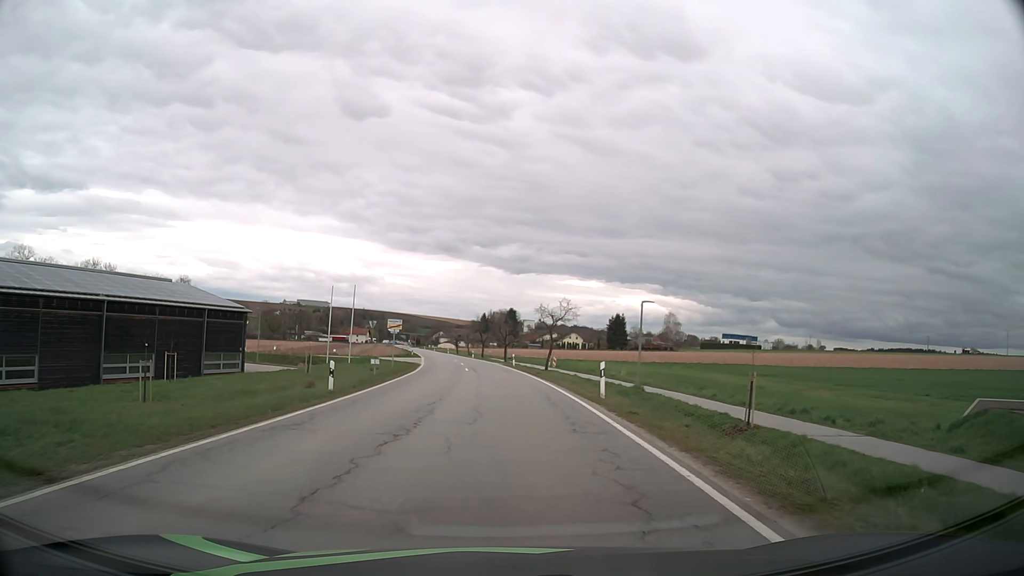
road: secondary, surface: asphalt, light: Day
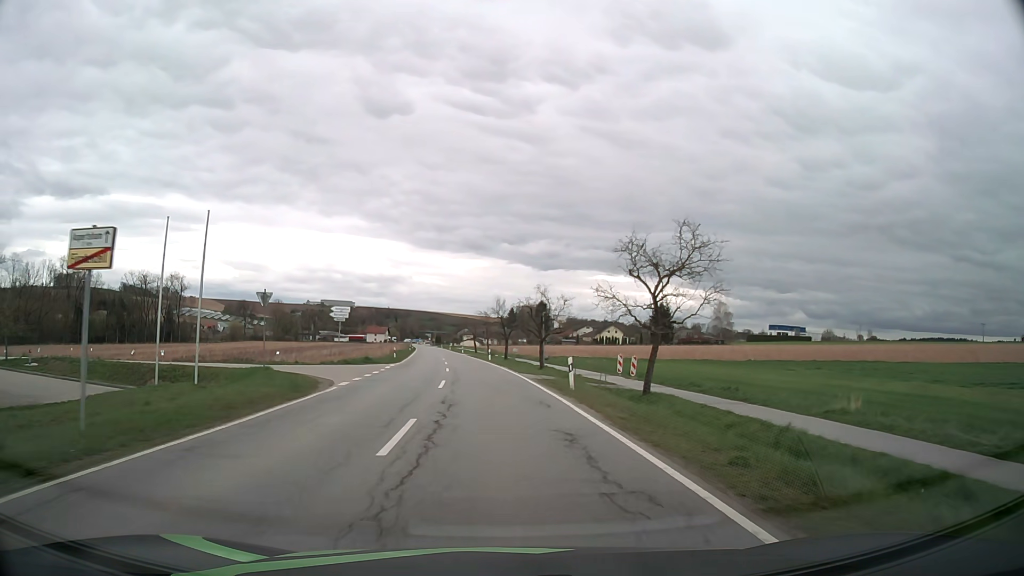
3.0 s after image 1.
(-0.1, +33.4) m; -2°
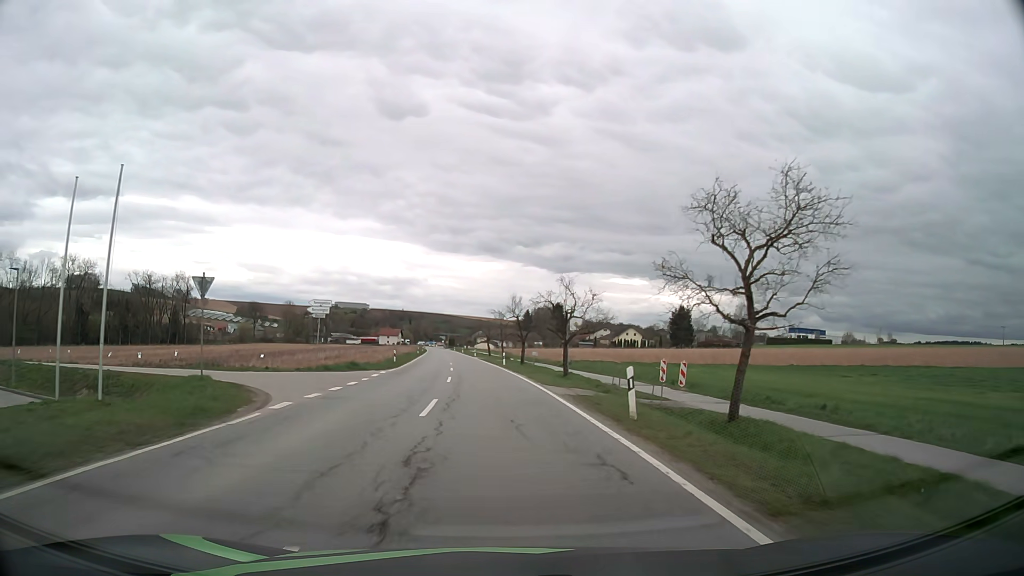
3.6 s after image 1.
(-0.1, +7.8) m; -1°
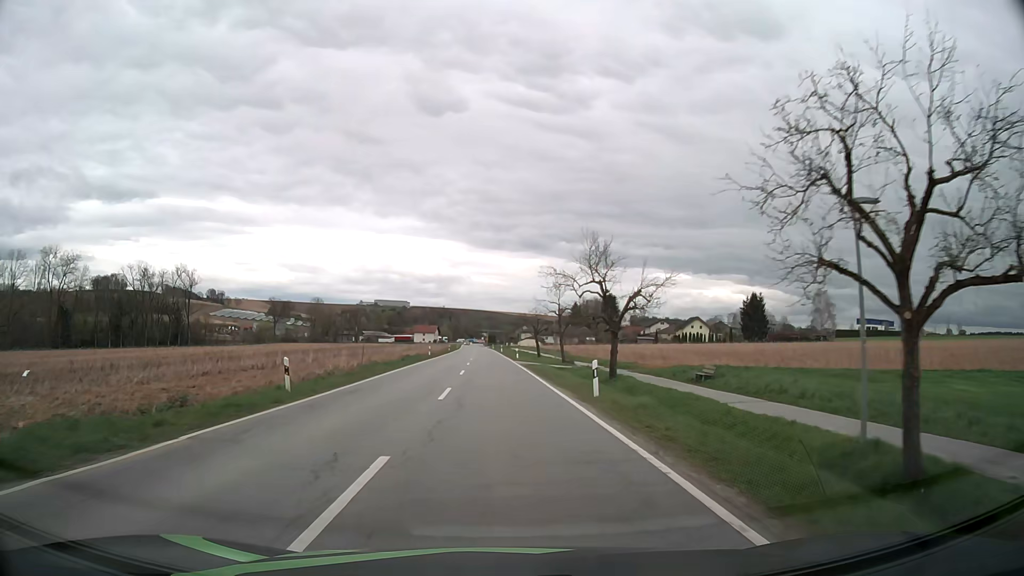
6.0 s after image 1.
(-1.2, +33.2) m; -4°
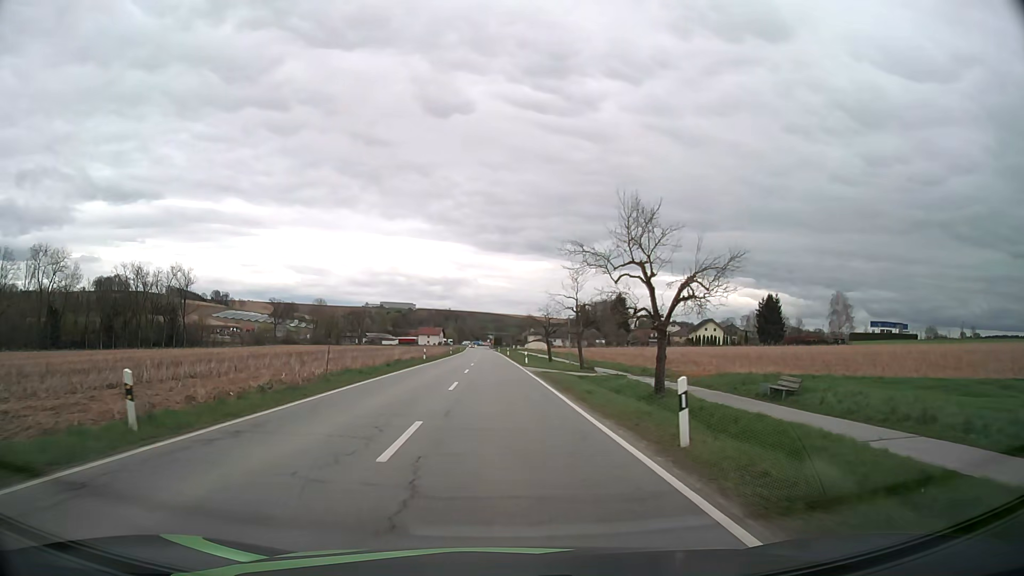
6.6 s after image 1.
(-0.1, +8.5) m; -1°
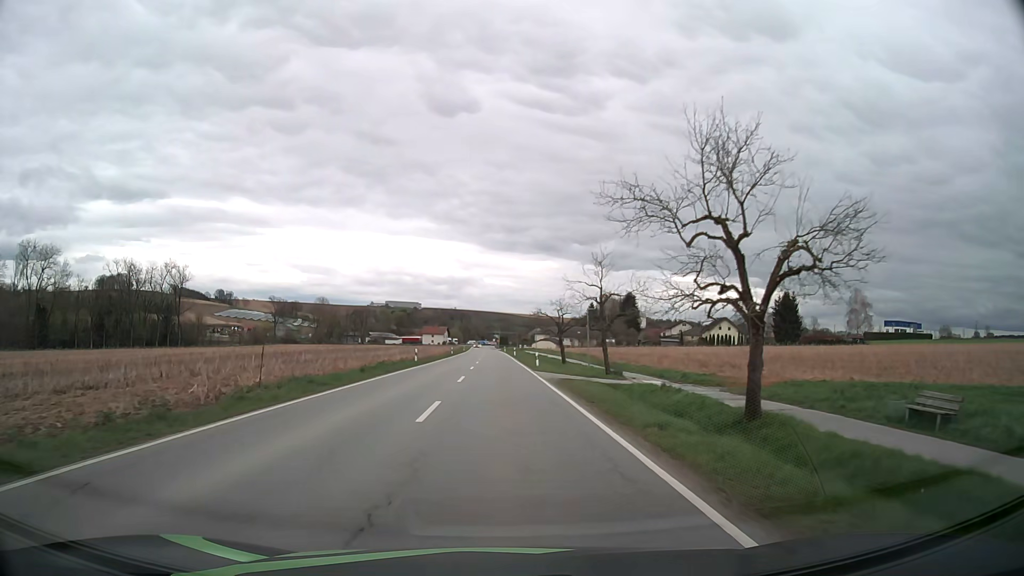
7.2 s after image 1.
(0.0, +8.5) m; 0°
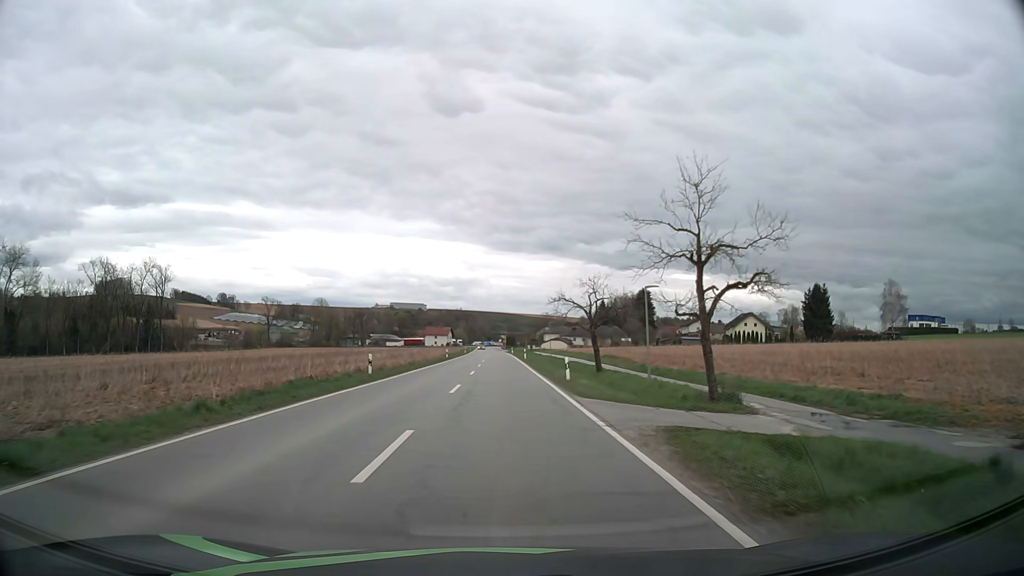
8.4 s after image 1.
(-0.2, +17.2) m; -1°
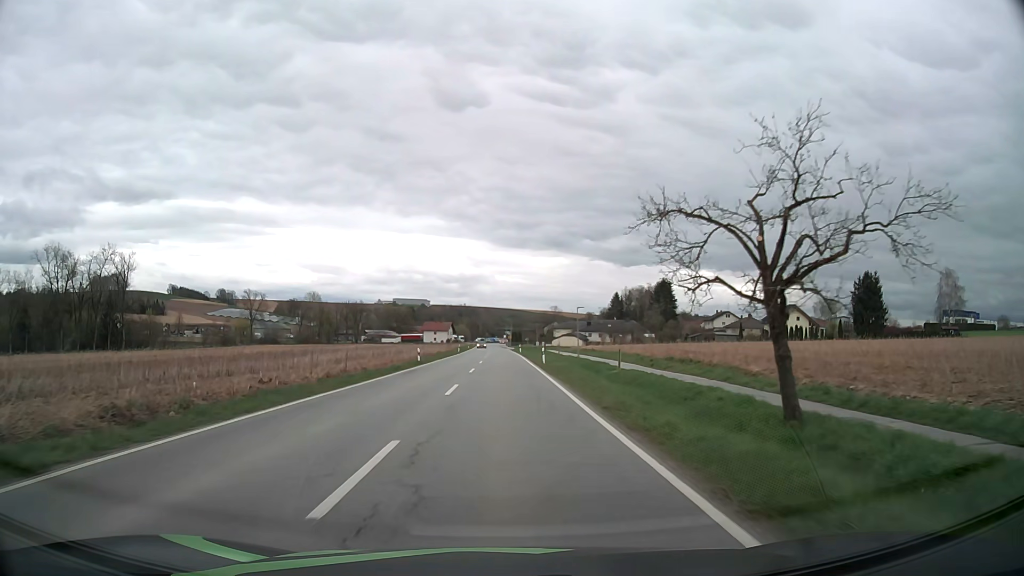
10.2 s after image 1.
(+0.1, +26.2) m; 0°
(0, +10) (0, +20) (0, +30) (0, +40) (0, +50) (0, +60) (0, +70) (0, +80) (-1, +90) (-1, +100) m
